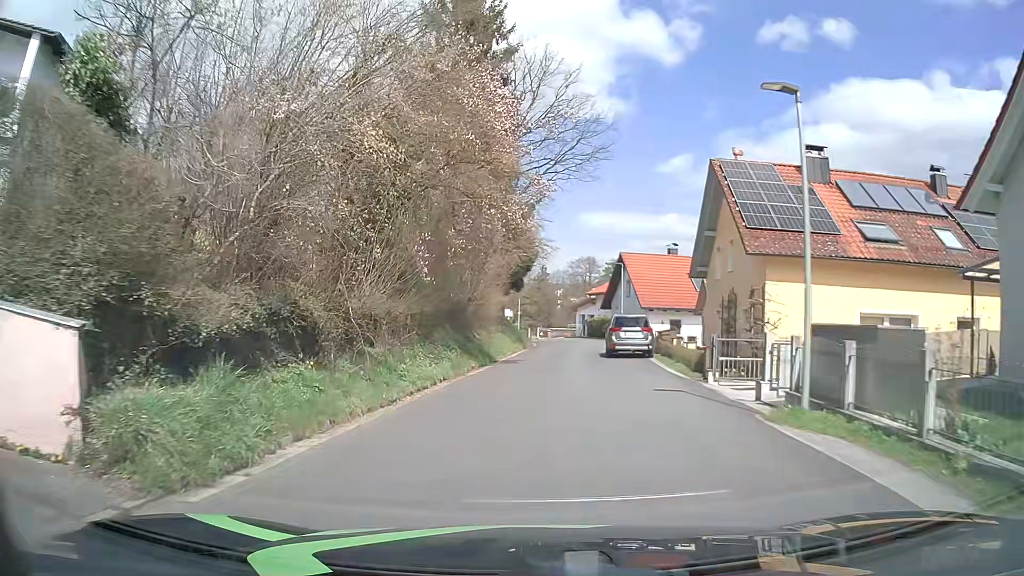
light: Day
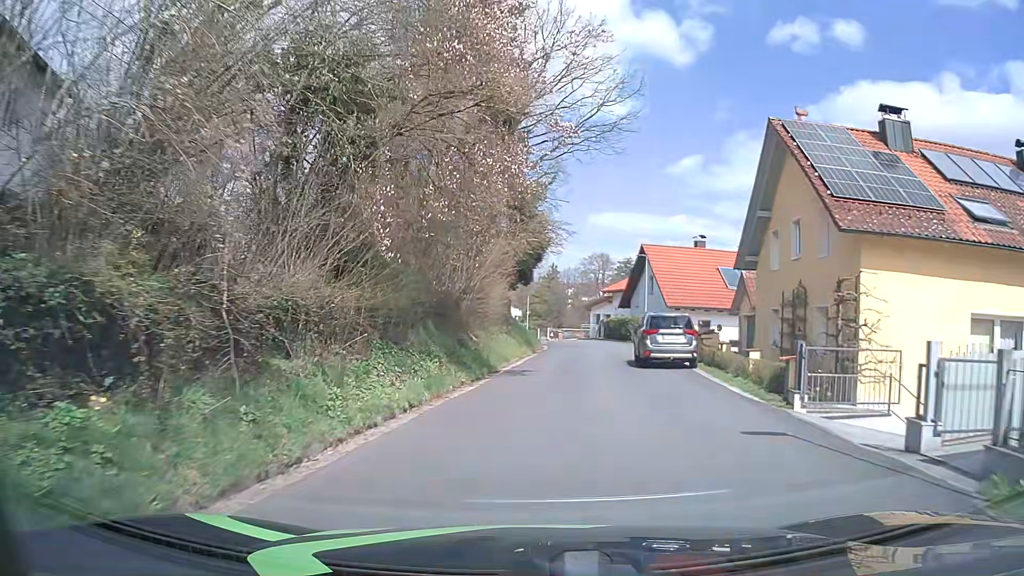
(-0.1, +5.6) m; -1°
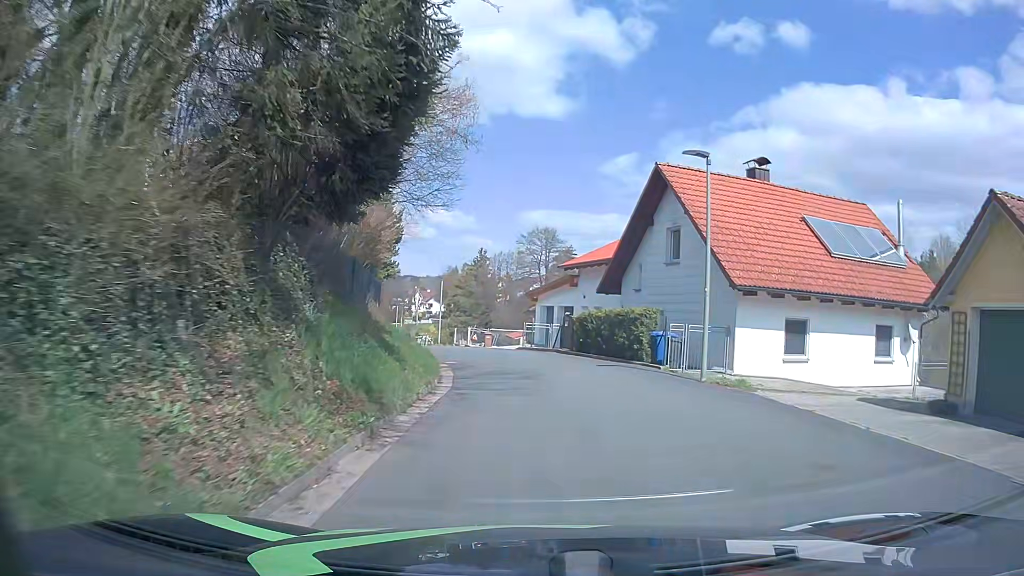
(+0.9, +22.8) m; +6°
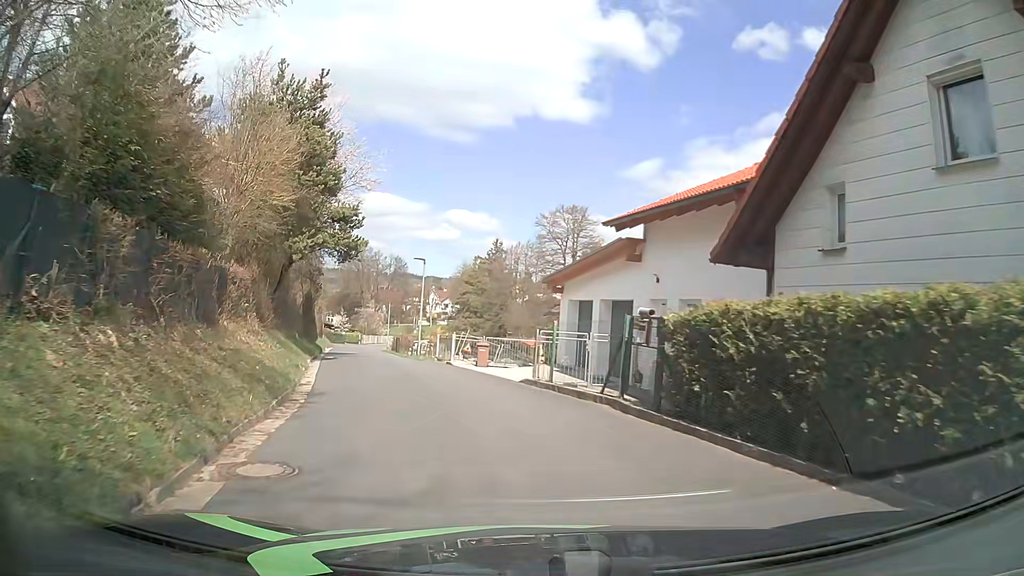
(+0.2, +15.2) m; -1°
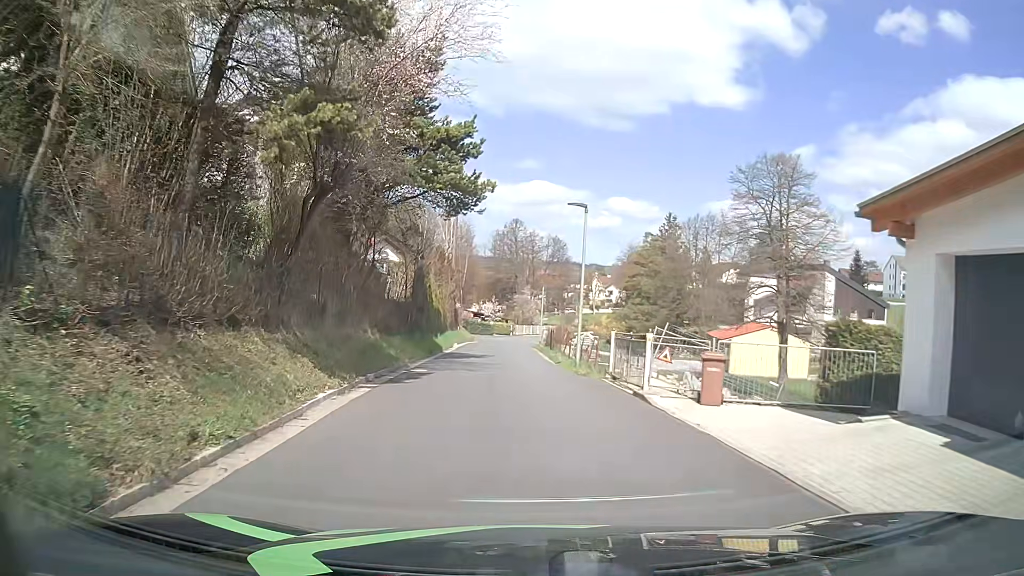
(-1.9, +13.6) m; -14°
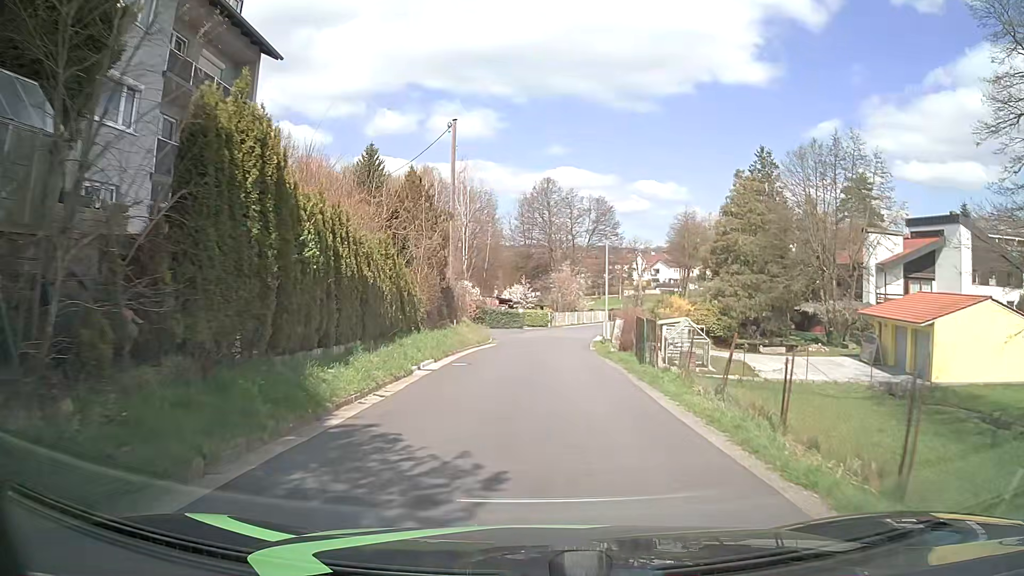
(-1.1, +24.5) m; -3°
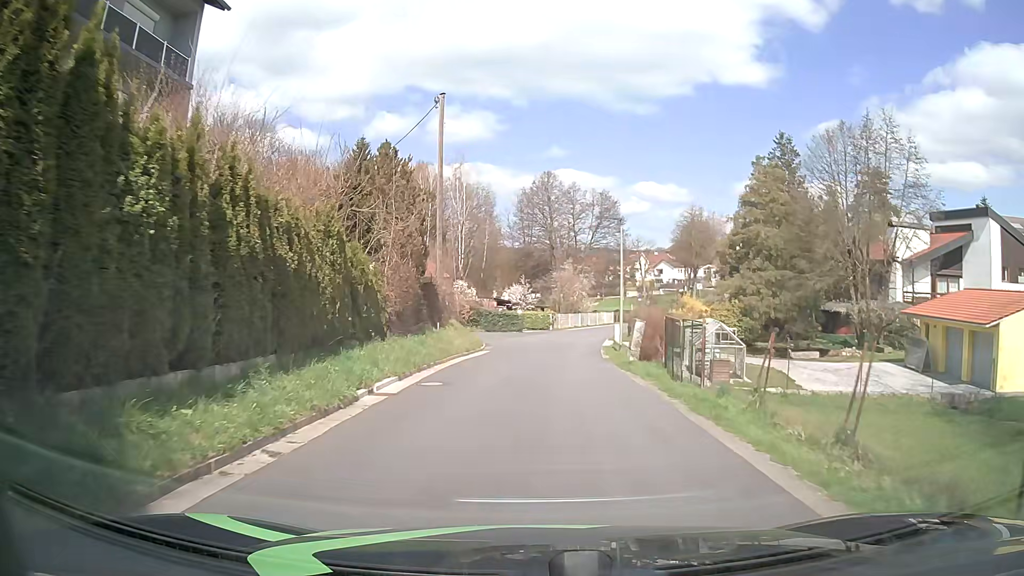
(0.0, +5.1) m; 0°
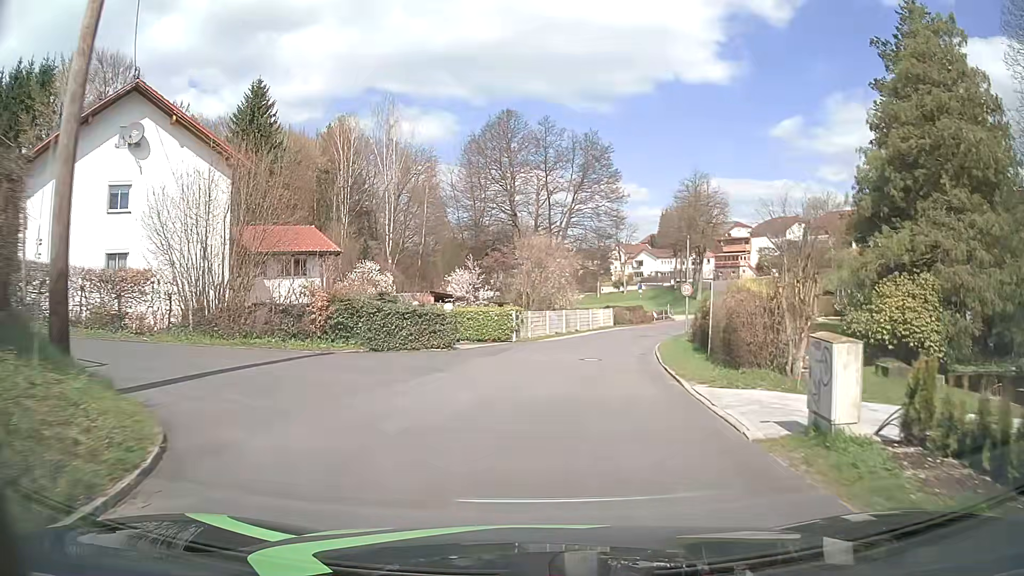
(+0.3, +26.3) m; +2°
